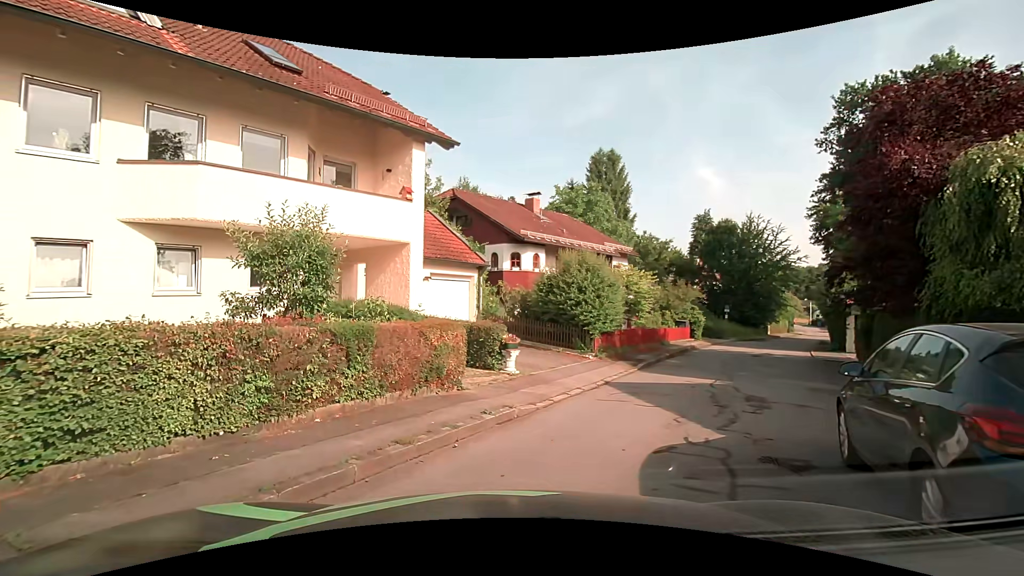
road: residential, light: Day
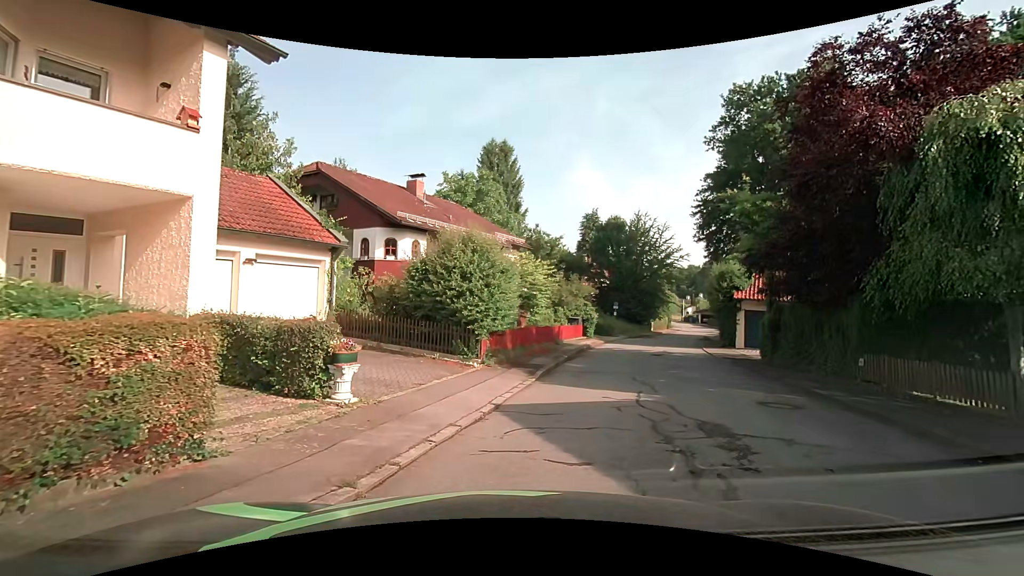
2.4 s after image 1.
(+0.2, +4.1) m; +11°
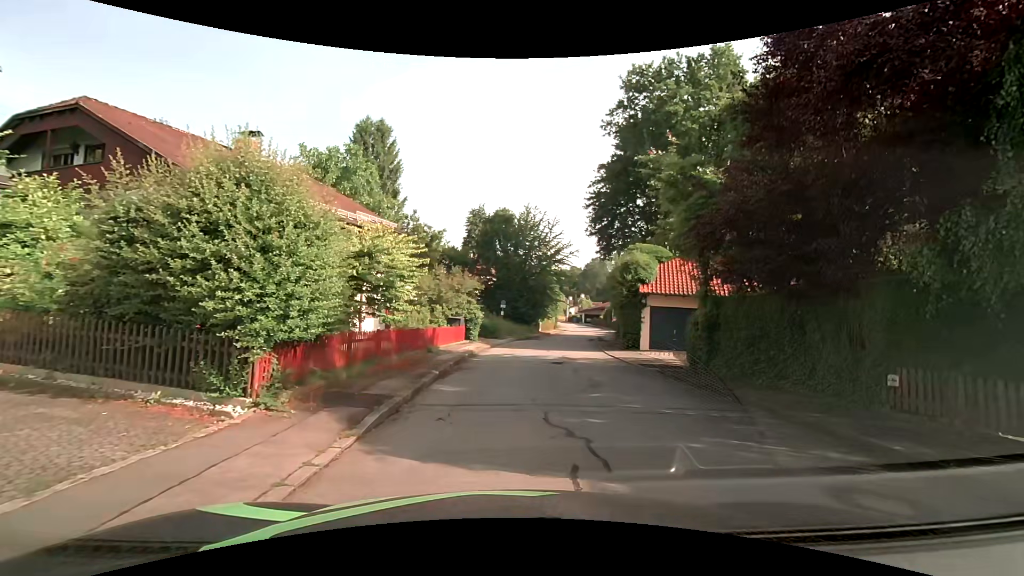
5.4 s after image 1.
(+0.6, +6.0) m; +11°
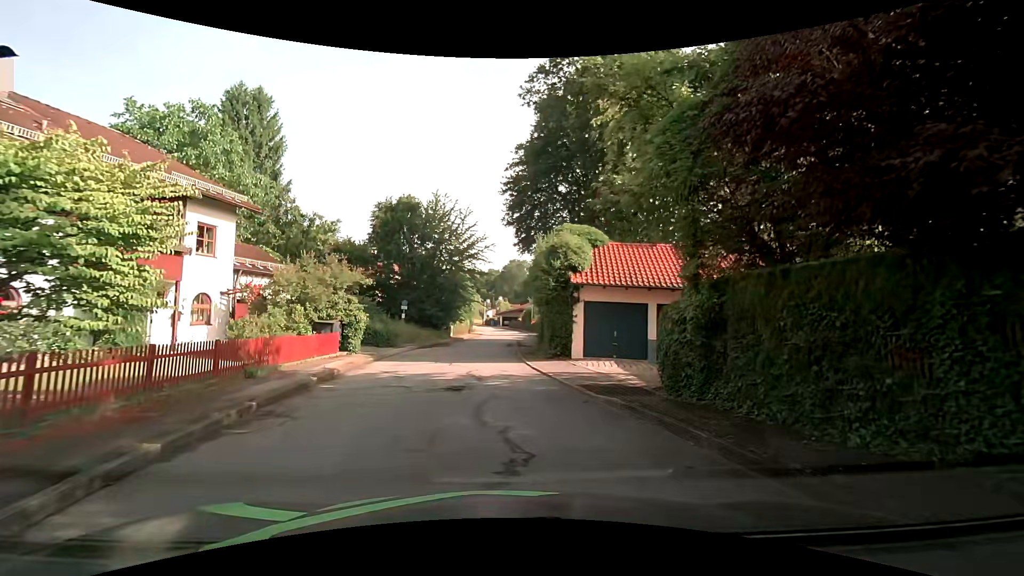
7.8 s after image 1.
(+1.0, +6.6) m; +12°
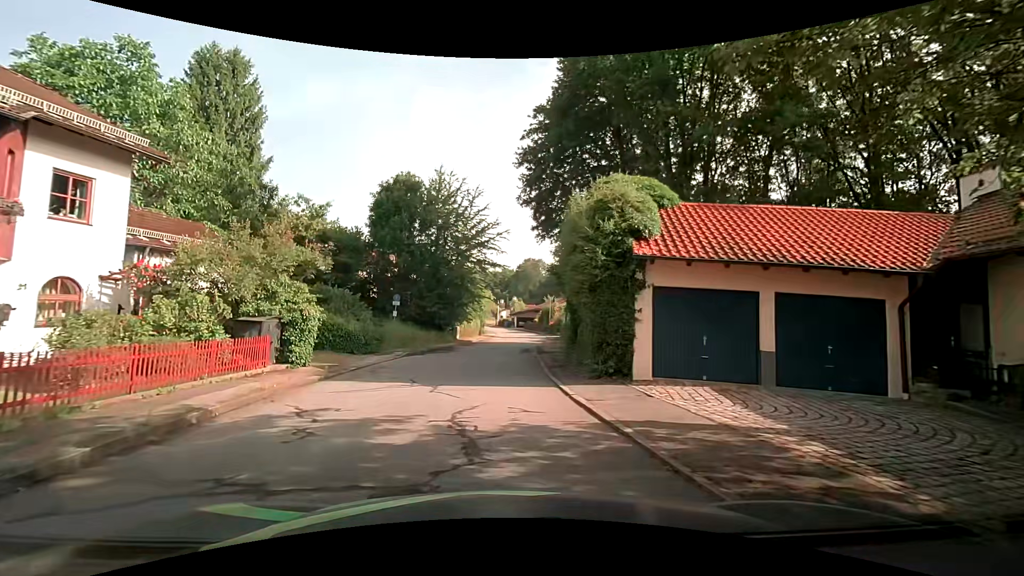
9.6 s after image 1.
(-0.2, +7.5) m; -2°
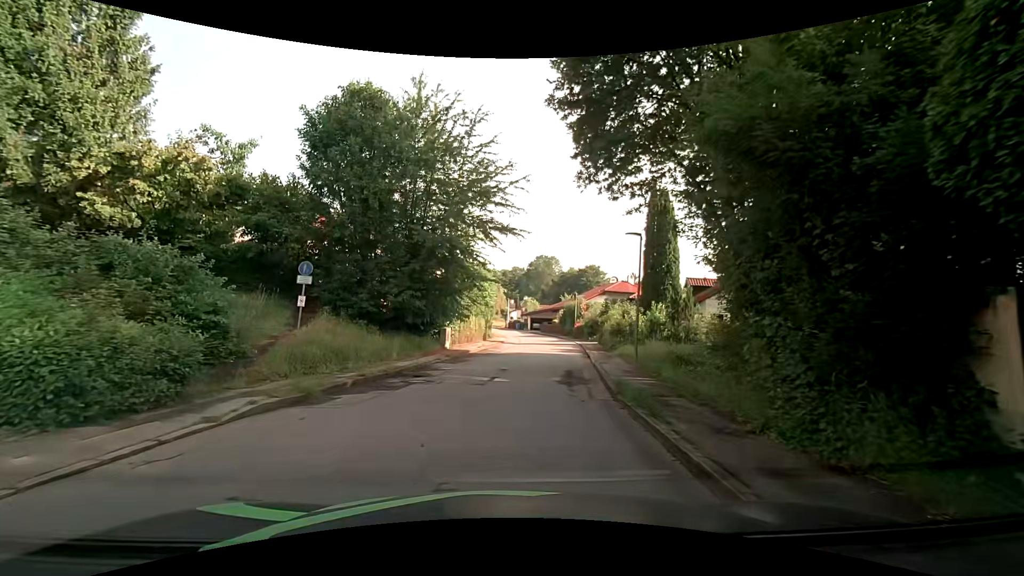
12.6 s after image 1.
(-0.6, +15.5) m; -2°
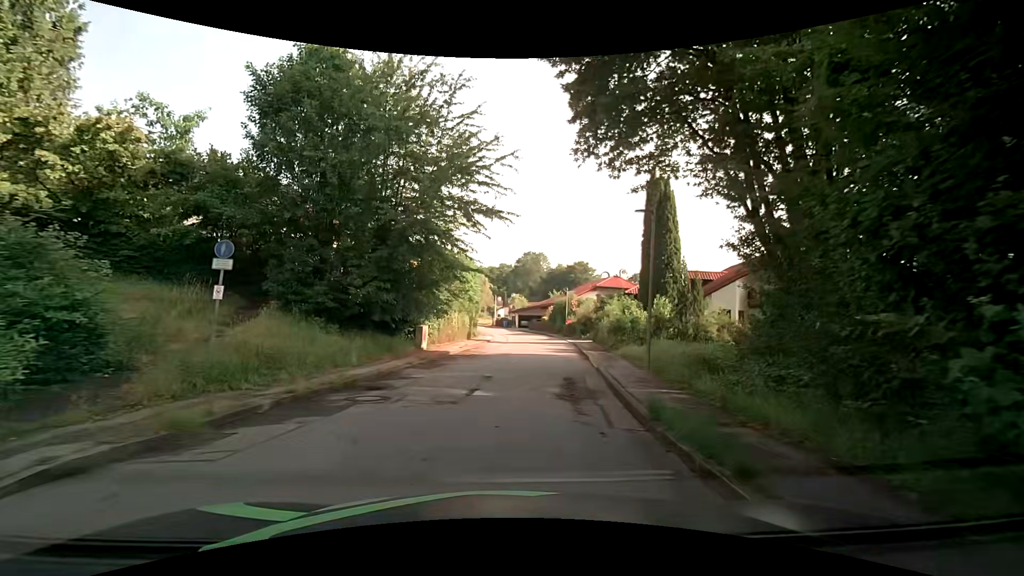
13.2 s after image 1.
(0.0, +3.3) m; +1°
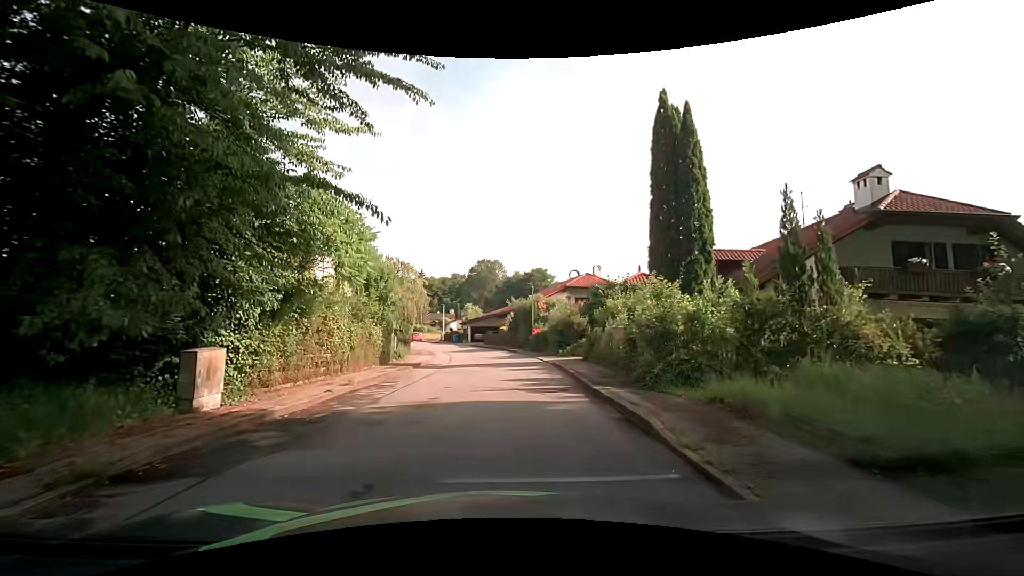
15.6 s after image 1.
(+0.9, +13.4) m; +4°
(0, +10) (0, +20) (0, +30) (-1, +40) (-3, +50) (-6, +59) (-10, +68) (-14, +77) (-17, +87) (-20, +97) m
